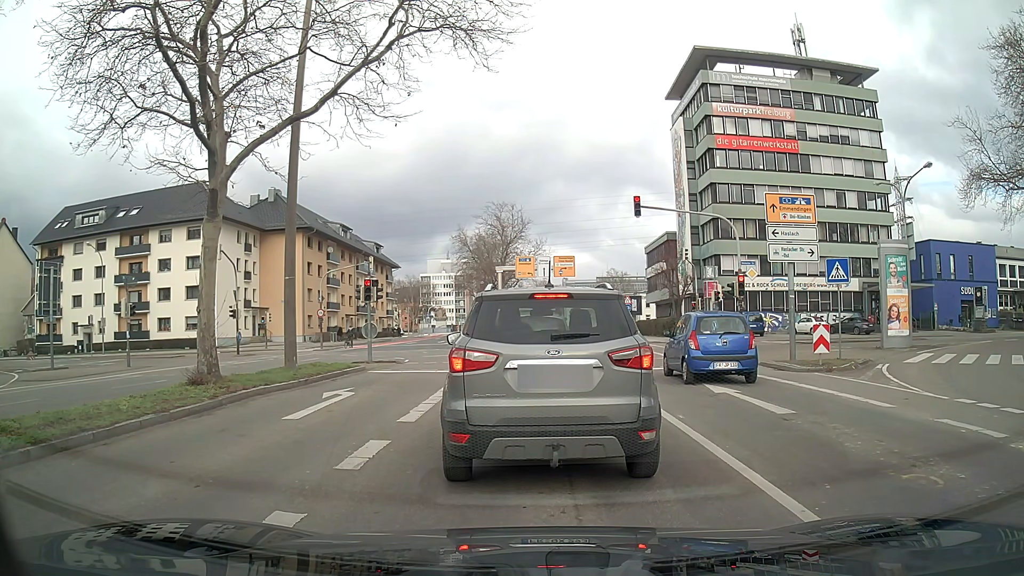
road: secondary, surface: asphalt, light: Day
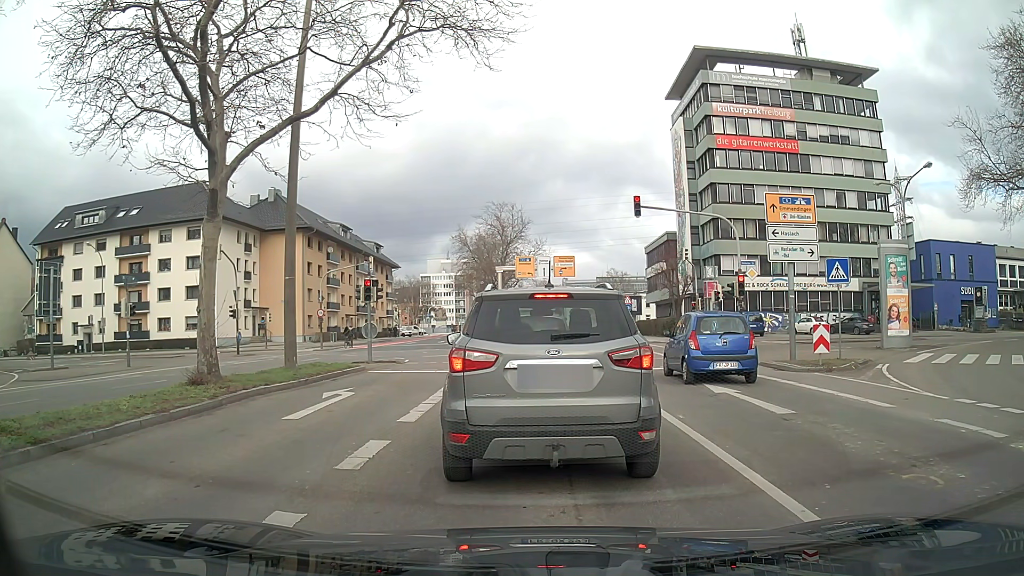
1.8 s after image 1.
(0.0, 0.0) m; 0°
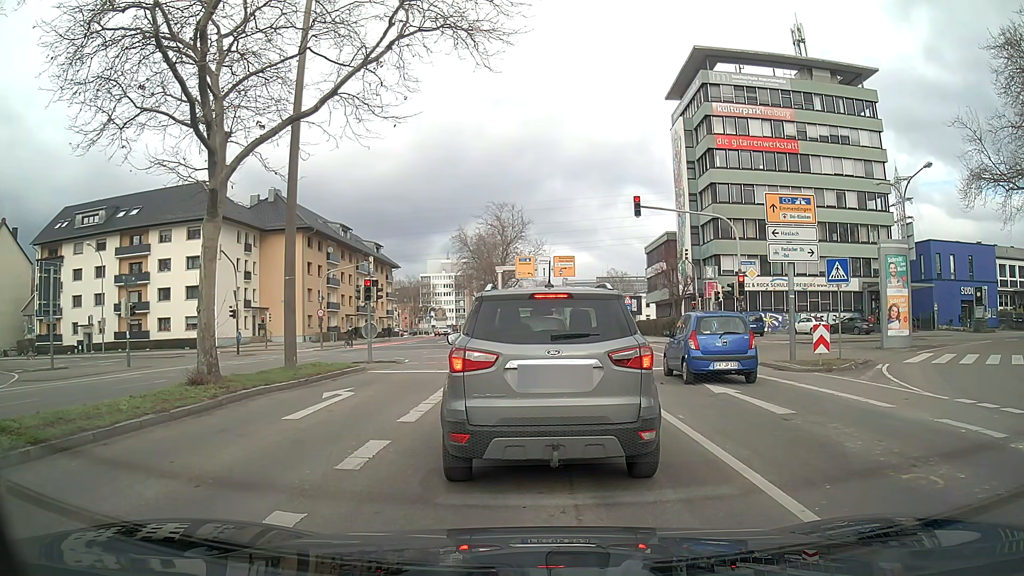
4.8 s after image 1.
(0.0, 0.0) m; 0°
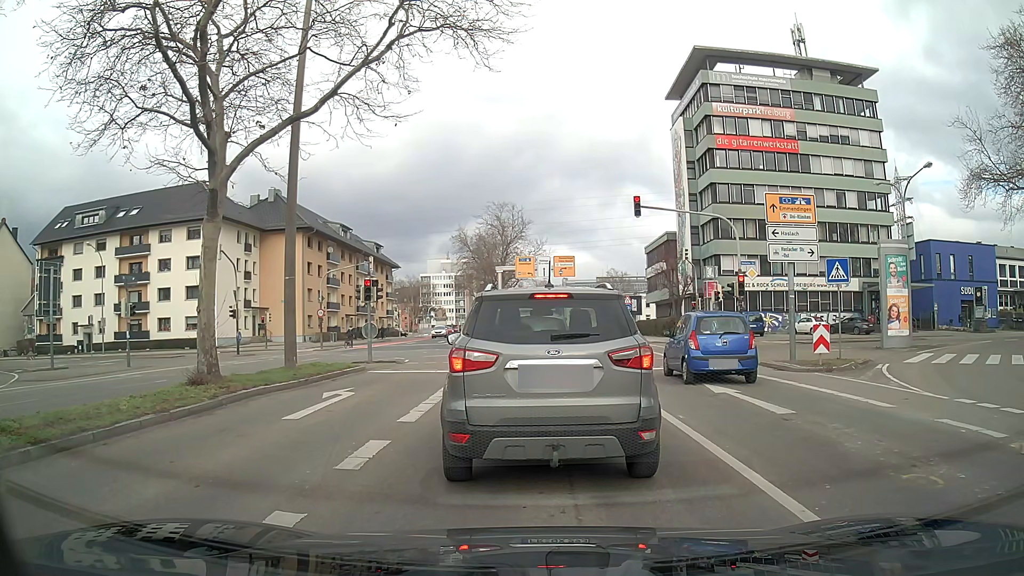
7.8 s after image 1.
(0.0, 0.0) m; 0°
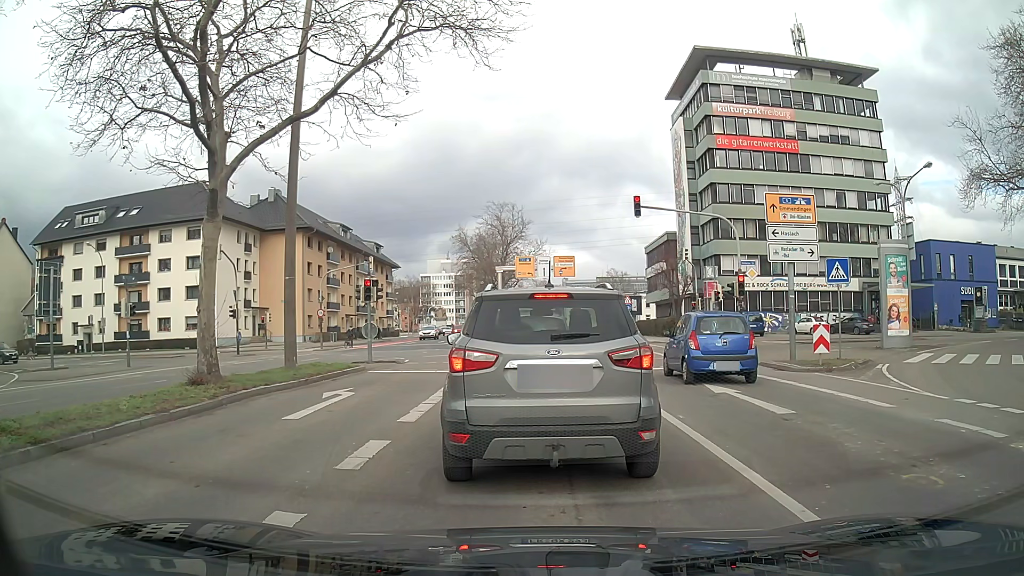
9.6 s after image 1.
(0.0, 0.0) m; 0°
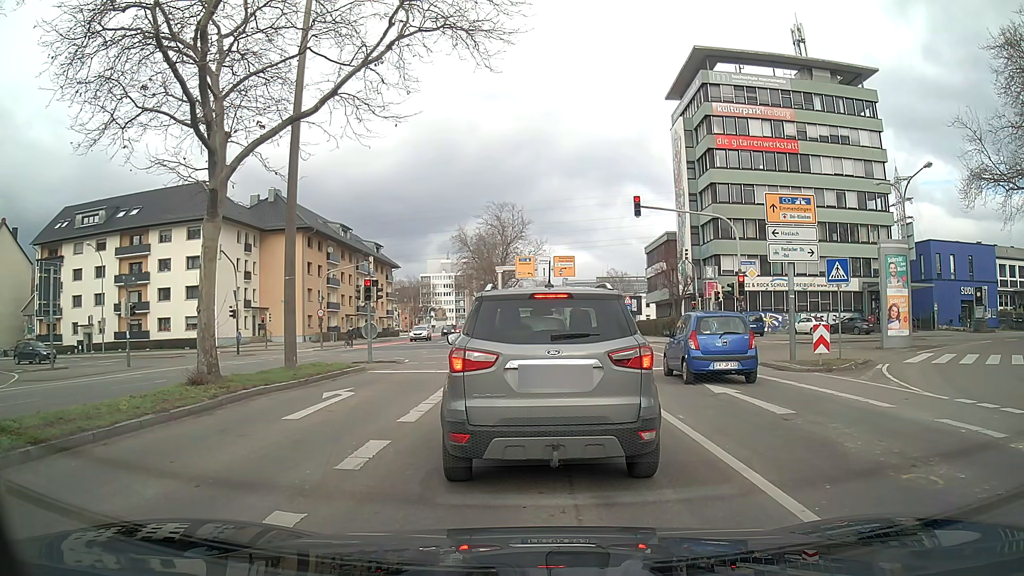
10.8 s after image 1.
(0.0, 0.0) m; 0°
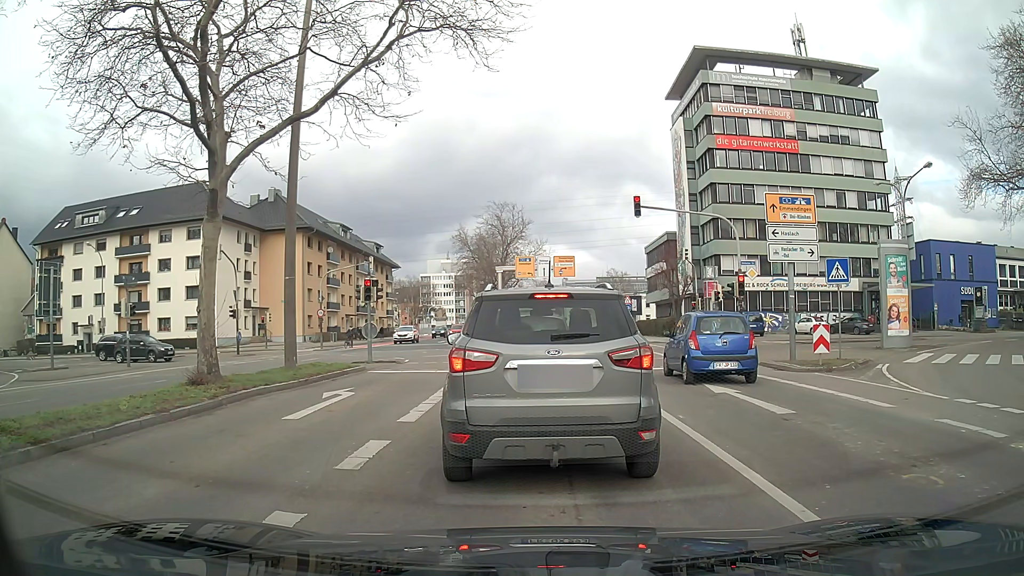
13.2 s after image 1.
(0.0, 0.0) m; 0°
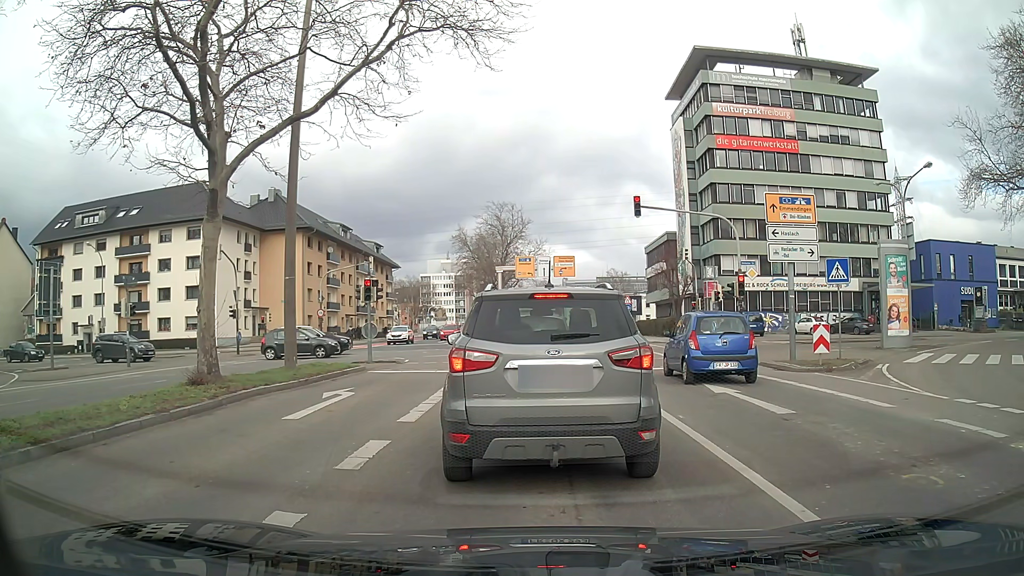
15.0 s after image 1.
(0.0, 0.0) m; 0°
(0, +10) (0, +20) (0, +30) (0, +40) (0, +50) (0, +60) (0, +70) (-1, +80) (-2, +90) (-3, +100) m
